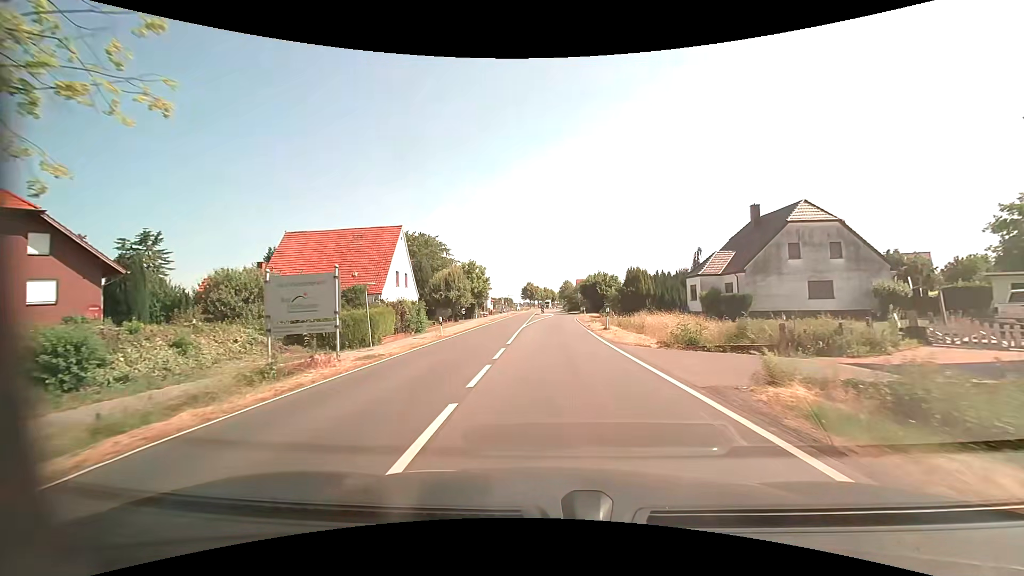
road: primary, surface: asphalt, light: Day
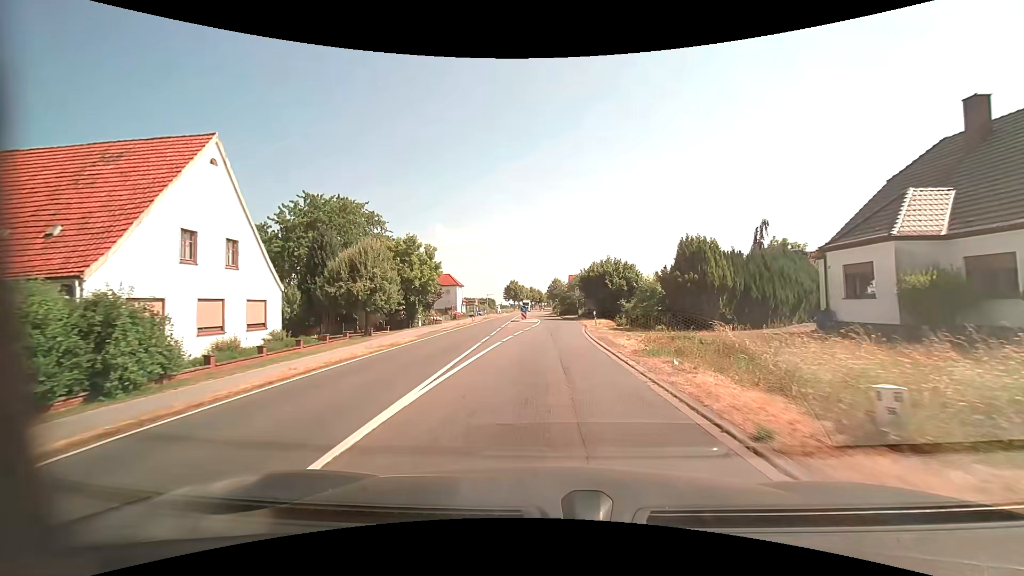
(+0.4, +25.7) m; +2°
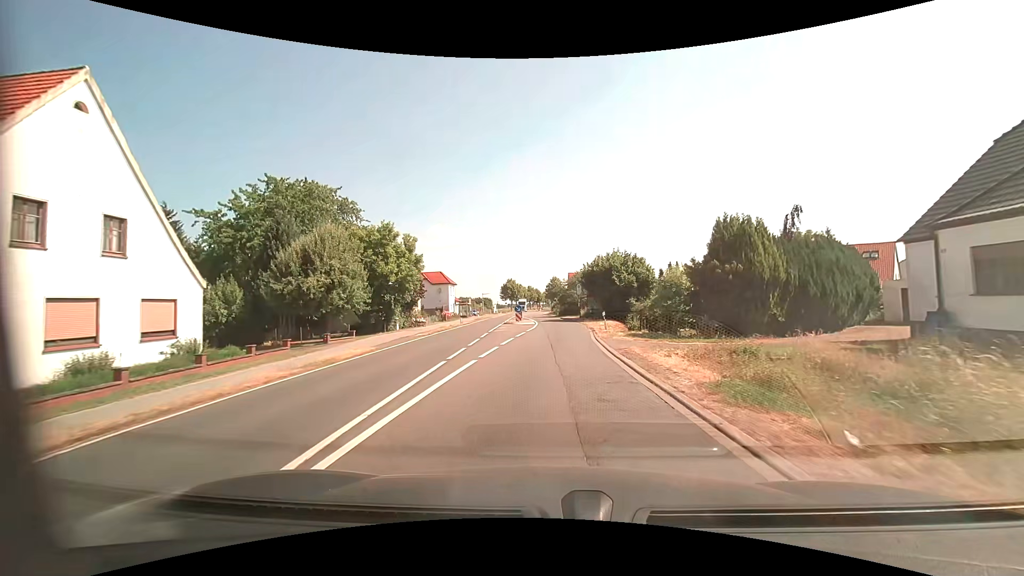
(0.0, +6.4) m; 0°
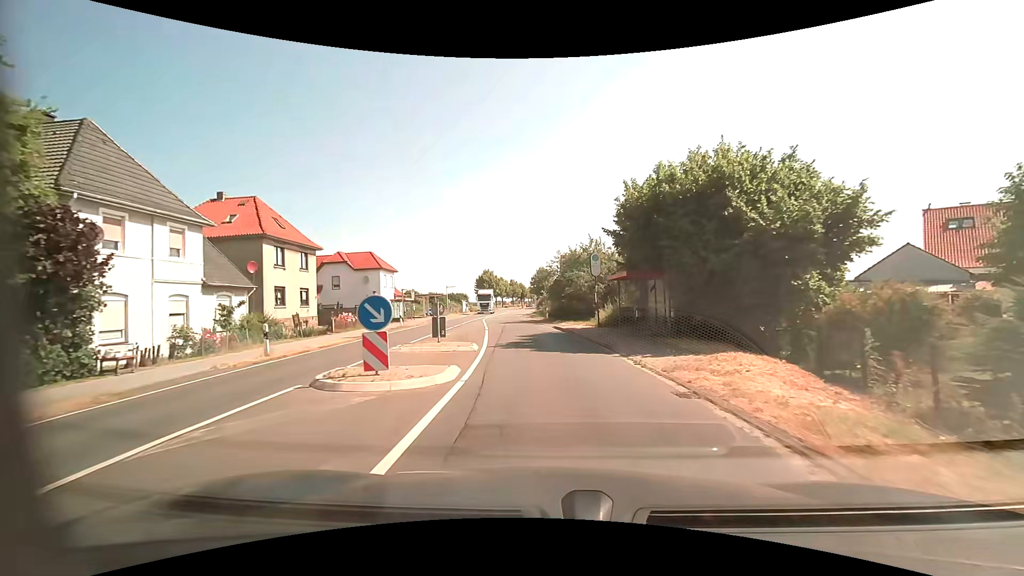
(+0.4, +30.7) m; +1°
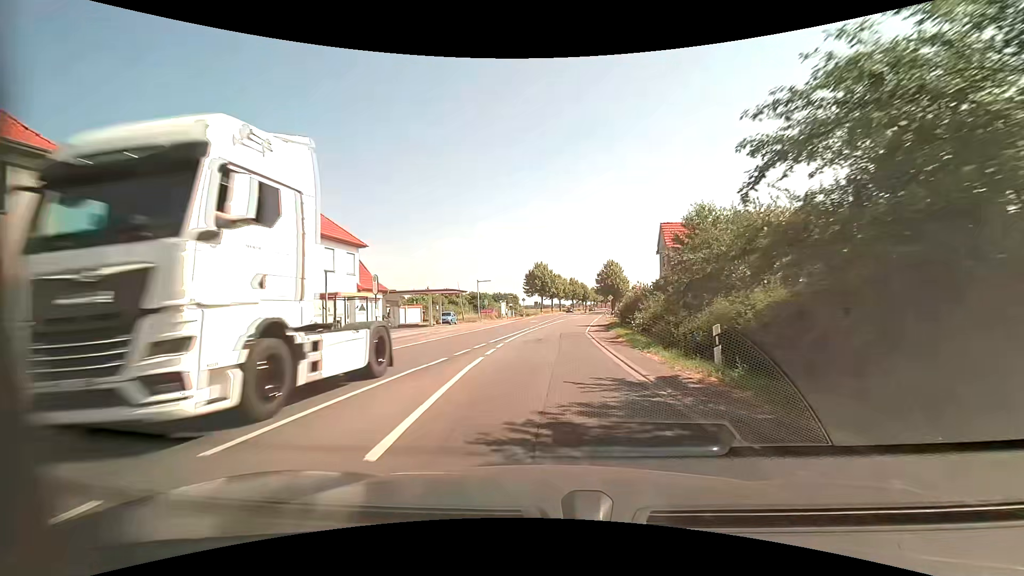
(-1.8, +30.5) m; -6°
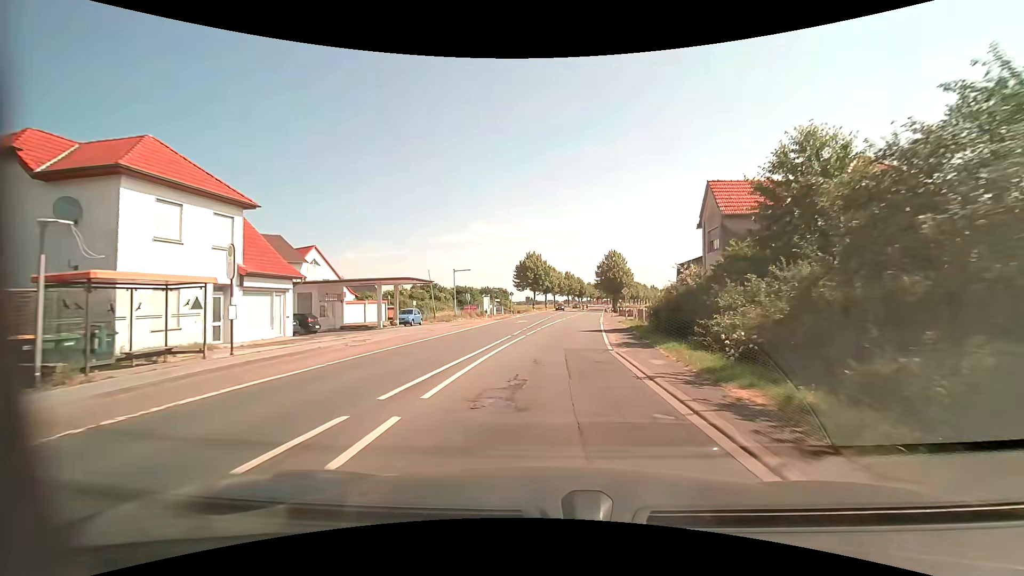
(0.0, +13.3) m; 0°
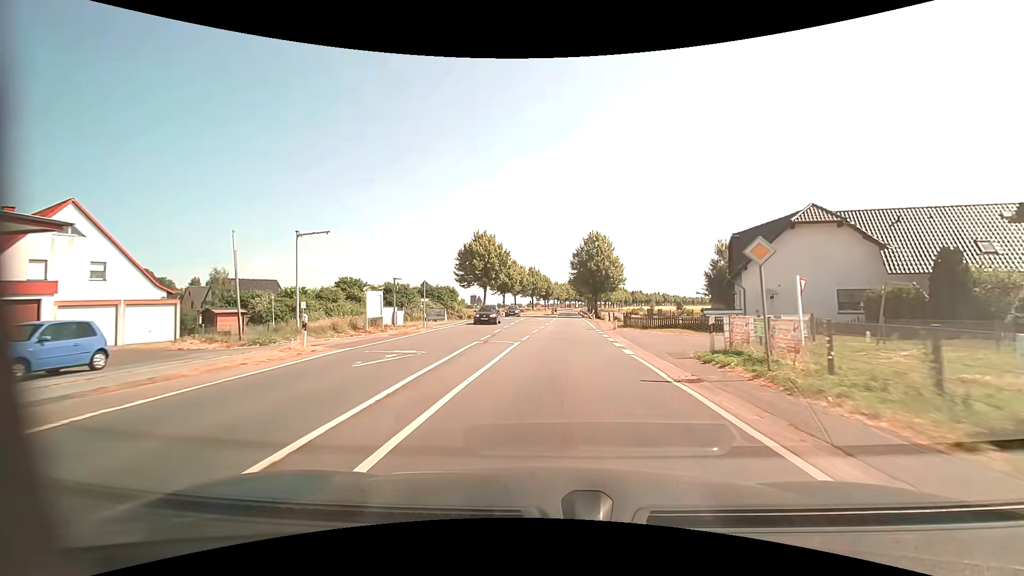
(+1.2, +28.4) m; +4°
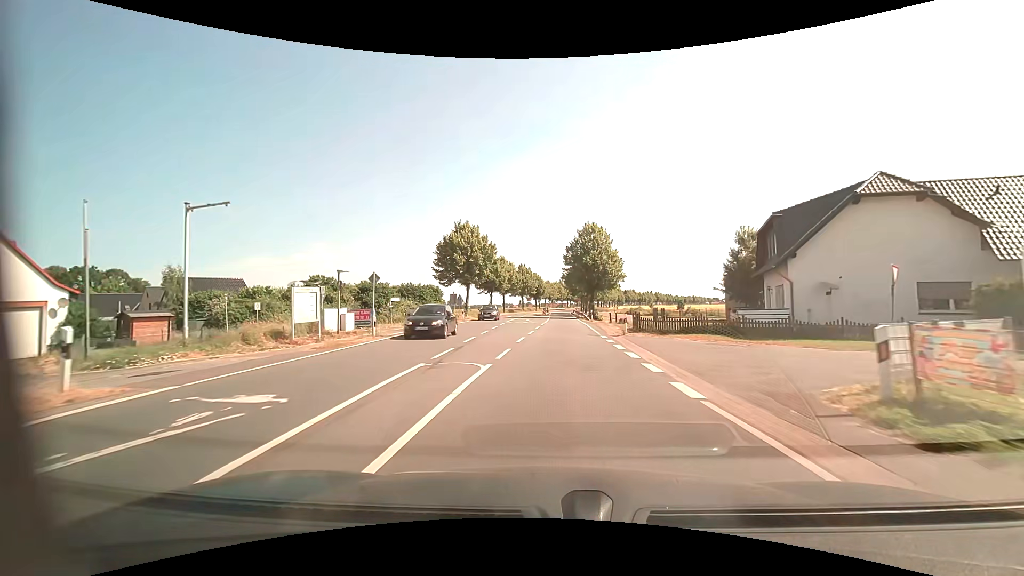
(+0.1, +7.4) m; +1°
(0, +10) (0, +20) (+1, +30) (+1, +40) (+2, +50) (+2, +60) (+2, +70) (+2, +80) (+3, +90) (+3, +100) m
